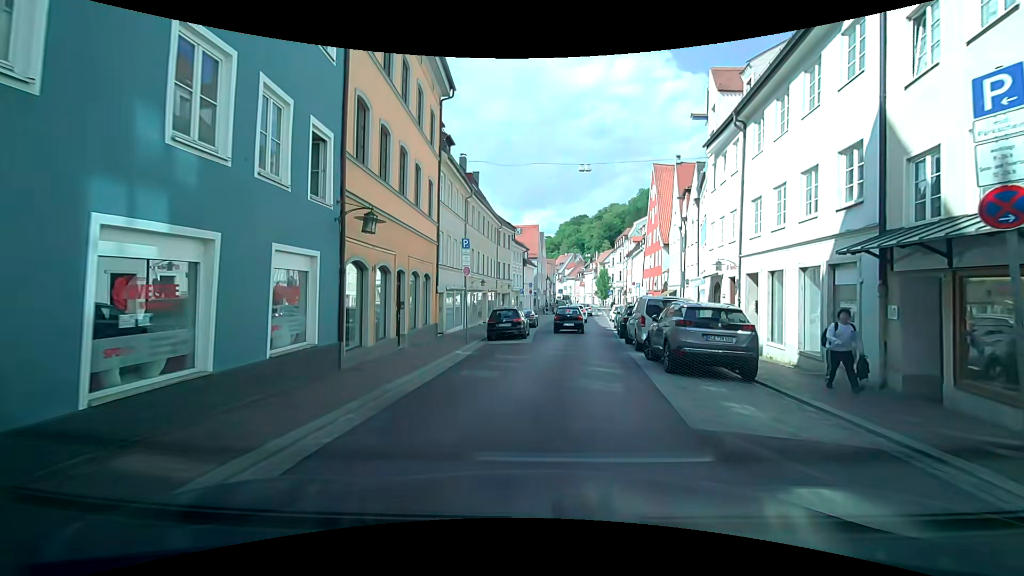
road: residential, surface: asphalt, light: Day
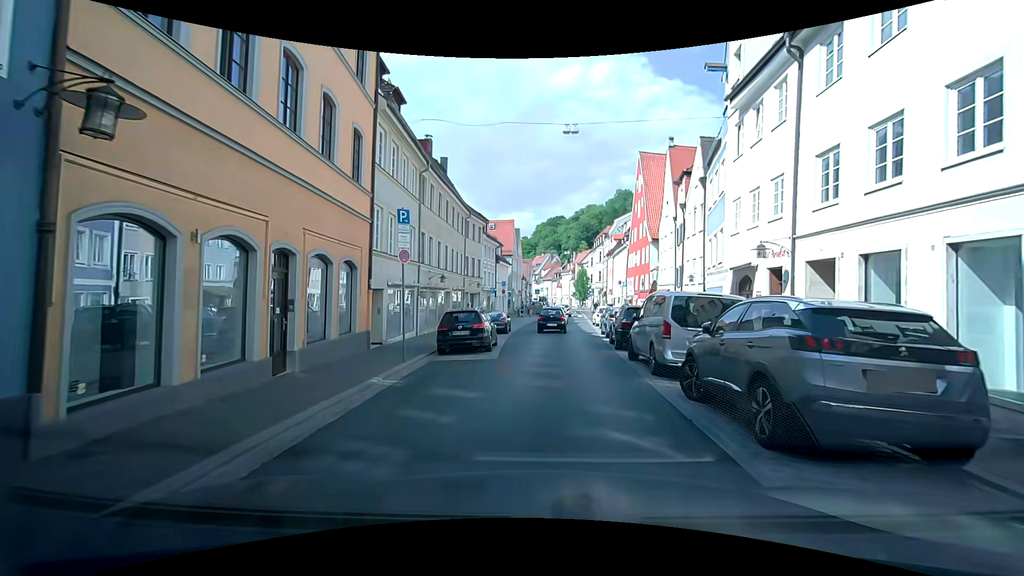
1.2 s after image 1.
(0.0, +6.0) m; +1°
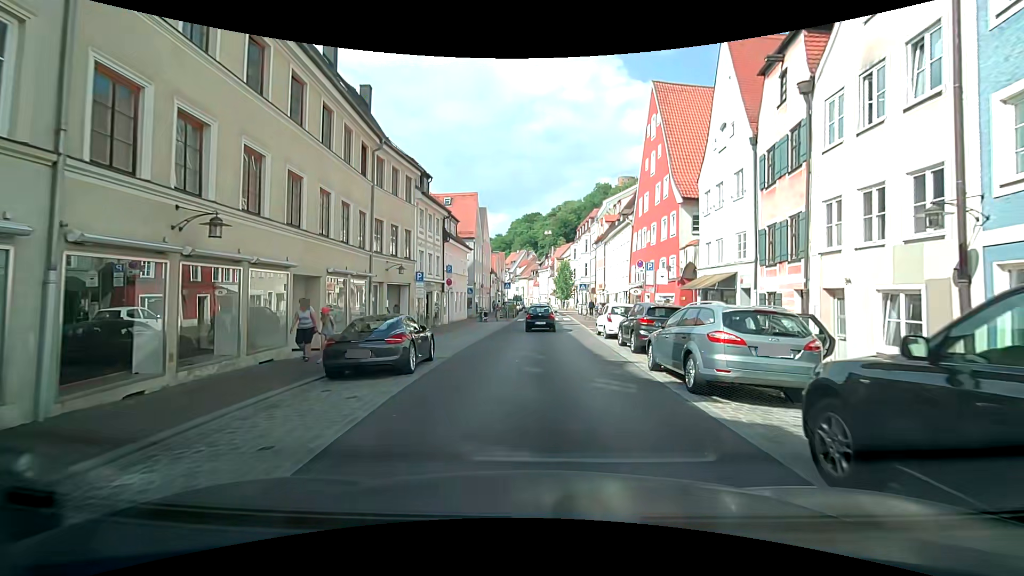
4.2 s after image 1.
(+0.2, +17.2) m; +1°
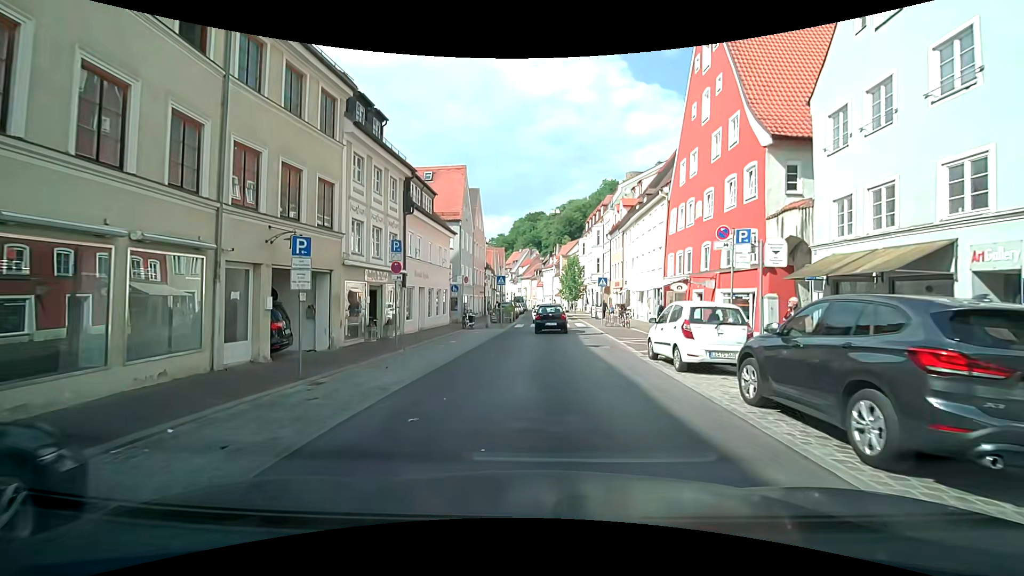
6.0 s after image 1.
(+0.3, +10.8) m; +3°
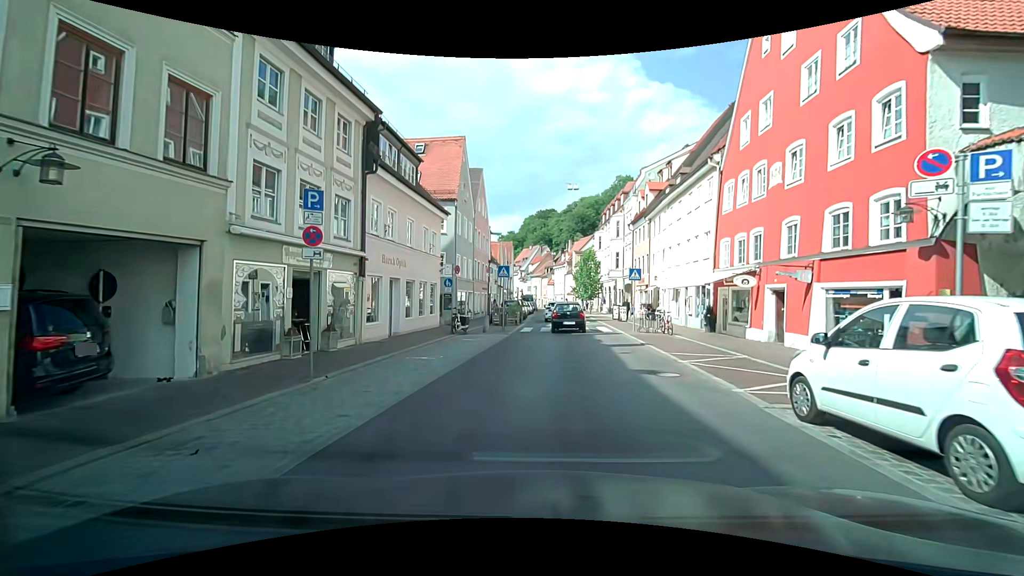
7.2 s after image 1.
(-0.1, +7.0) m; -1°
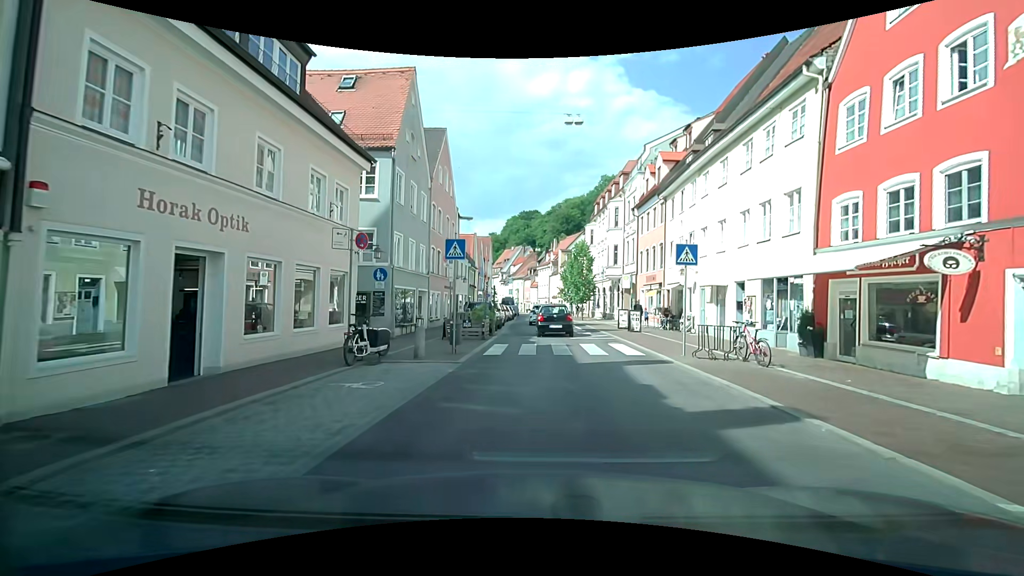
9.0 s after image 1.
(0.0, +10.7) m; -1°
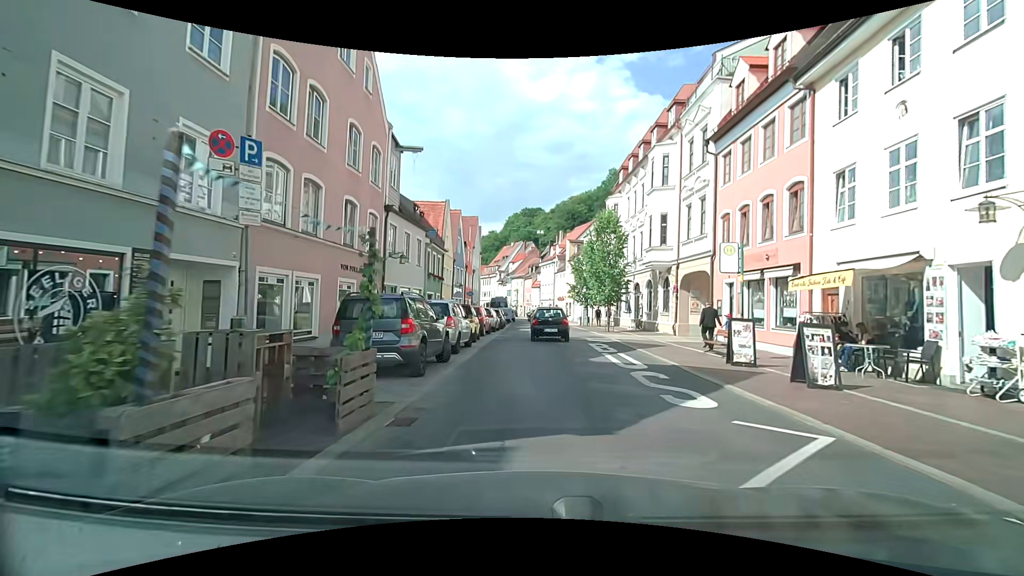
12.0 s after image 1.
(+0.7, +17.6) m; +2°
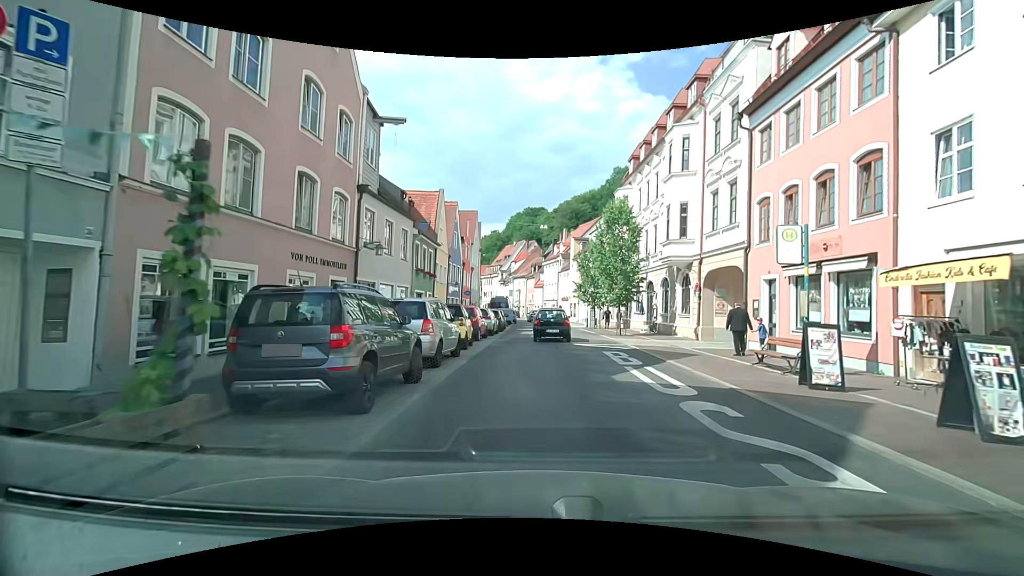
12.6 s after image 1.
(0.0, +3.4) m; 0°
(0, +10) (0, +20) (0, +30) (0, +40) (0, +50) (-1, +60) (-2, +70) (-3, +80) (-6, +90) (-8, +99) m
